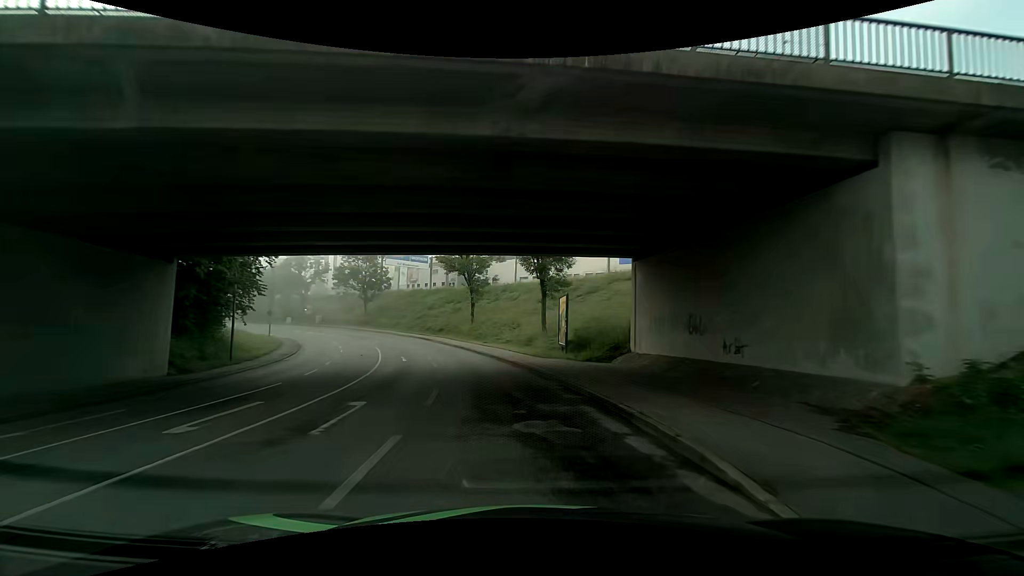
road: tertiary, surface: asphalt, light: Day
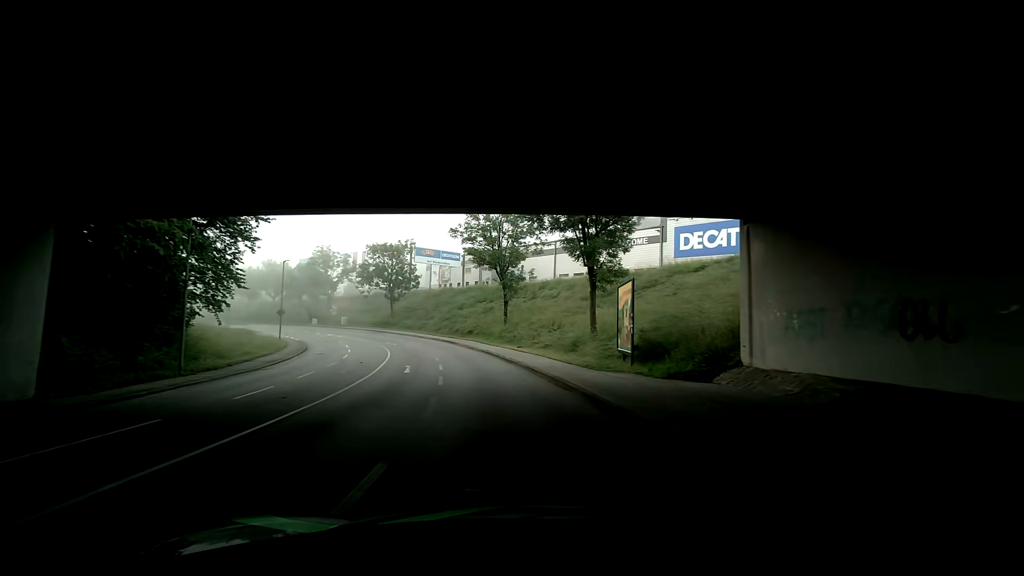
(-0.3, +7.6) m; -5°
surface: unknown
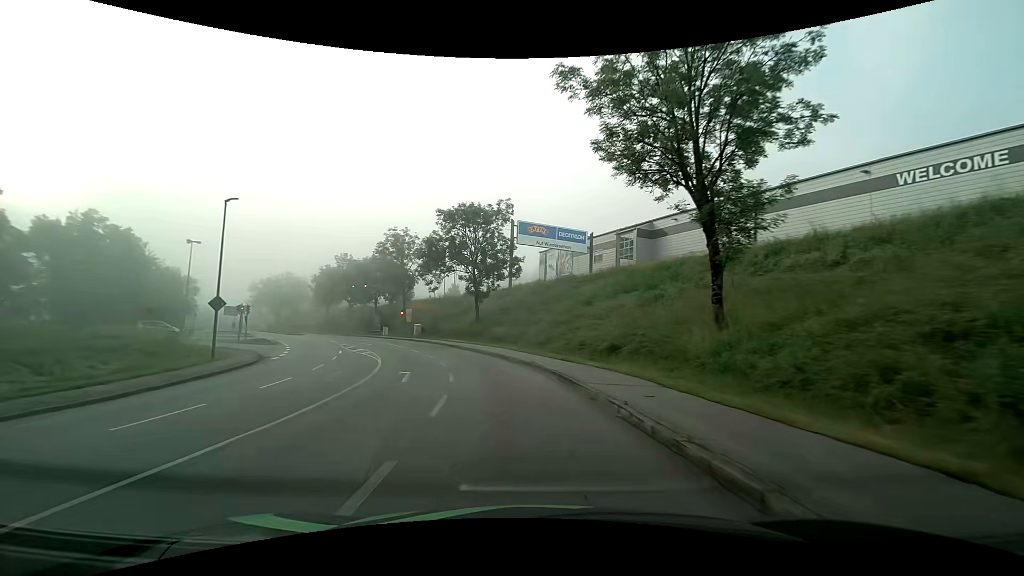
(-2.7, +30.2) m; -14°
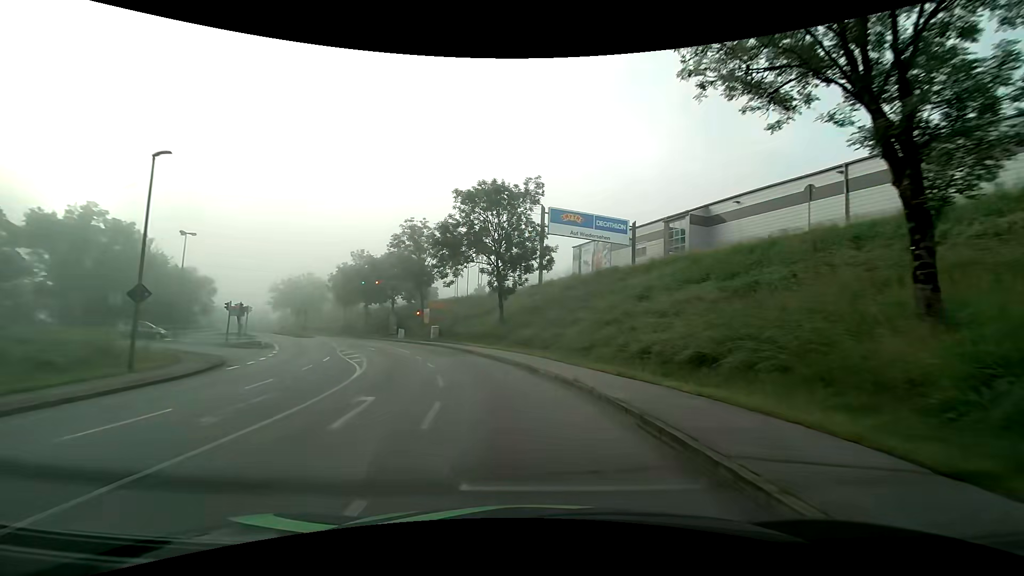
(-0.3, +7.5) m; -4°
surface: asphalt
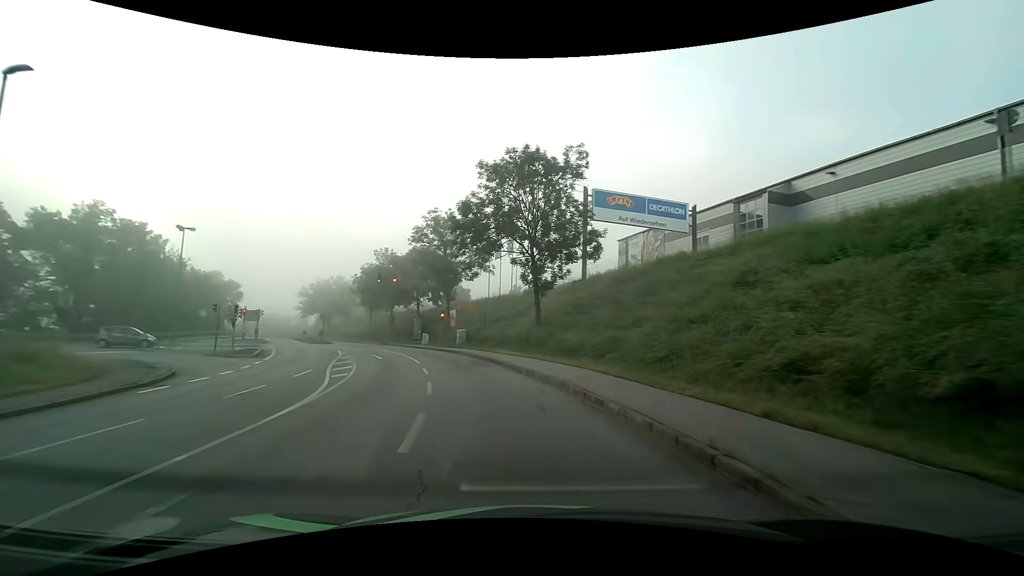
(-0.3, +7.5) m; -4°
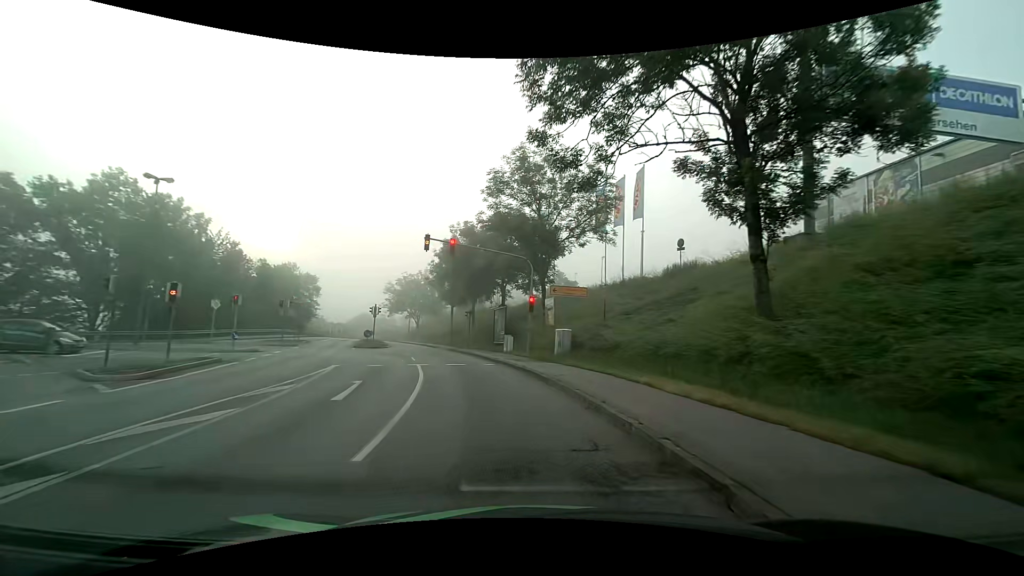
(-2.1, +18.4) m; -13°
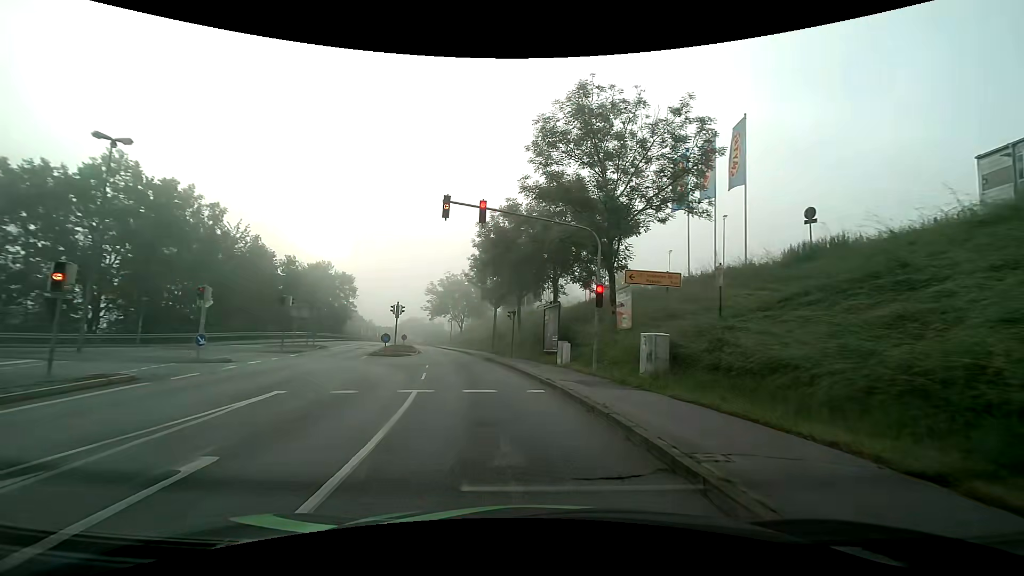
(-0.4, +8.3) m; -6°
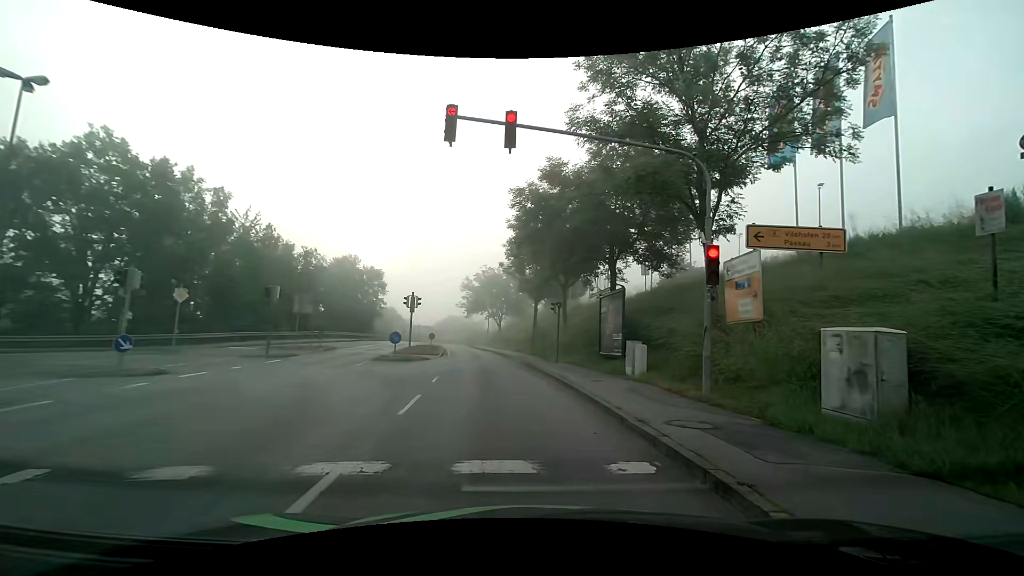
(-0.2, +7.0) m; -5°
(0, +10) (-1, +20) (-3, +30) (-4, +40) (-6, +50) (-7, +59) (-9, +69) (-10, +79) (-12, +89) (-13, +99) m
